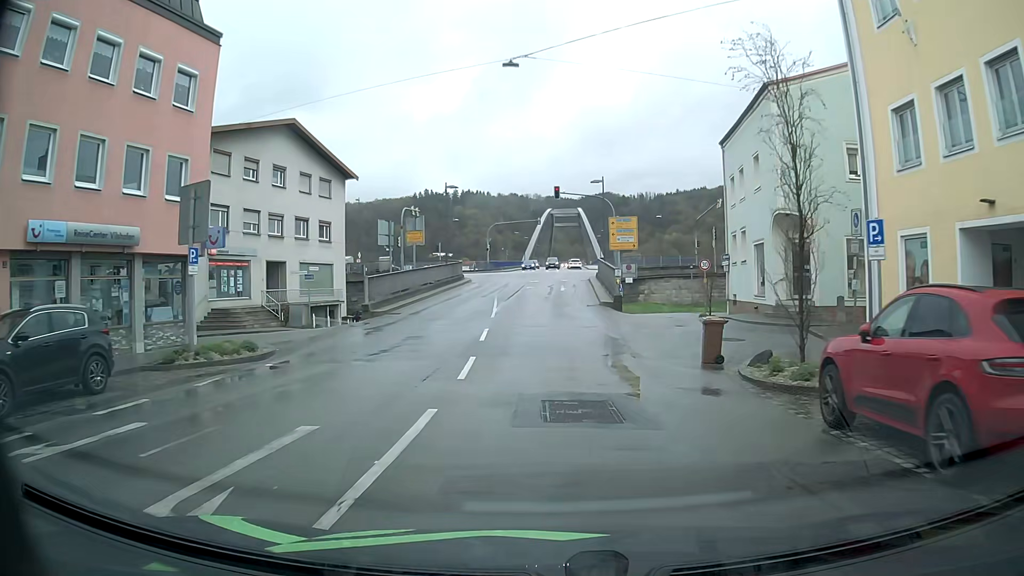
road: tertiary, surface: asphalt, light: Day
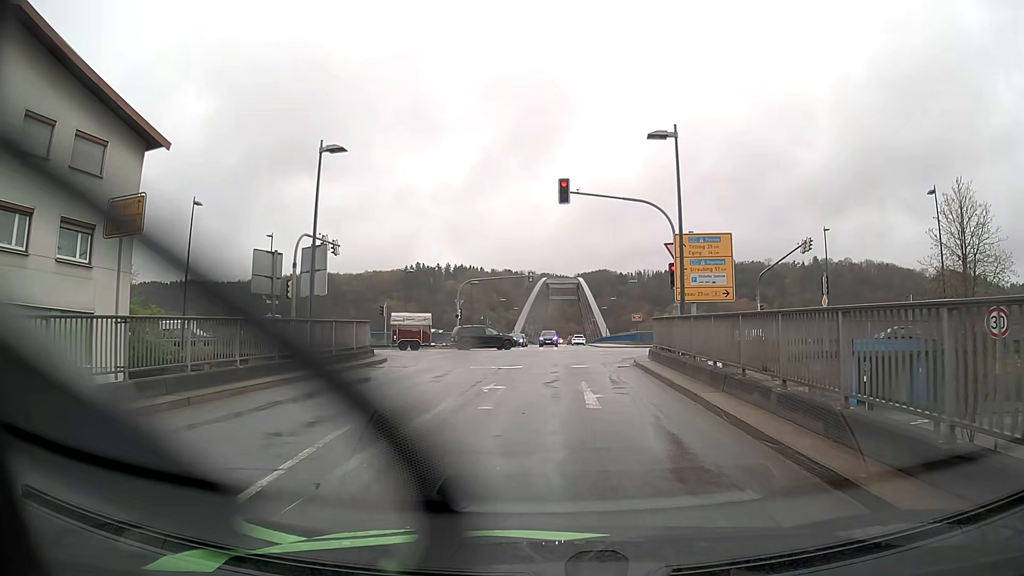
(0.0, +25.4) m; 0°
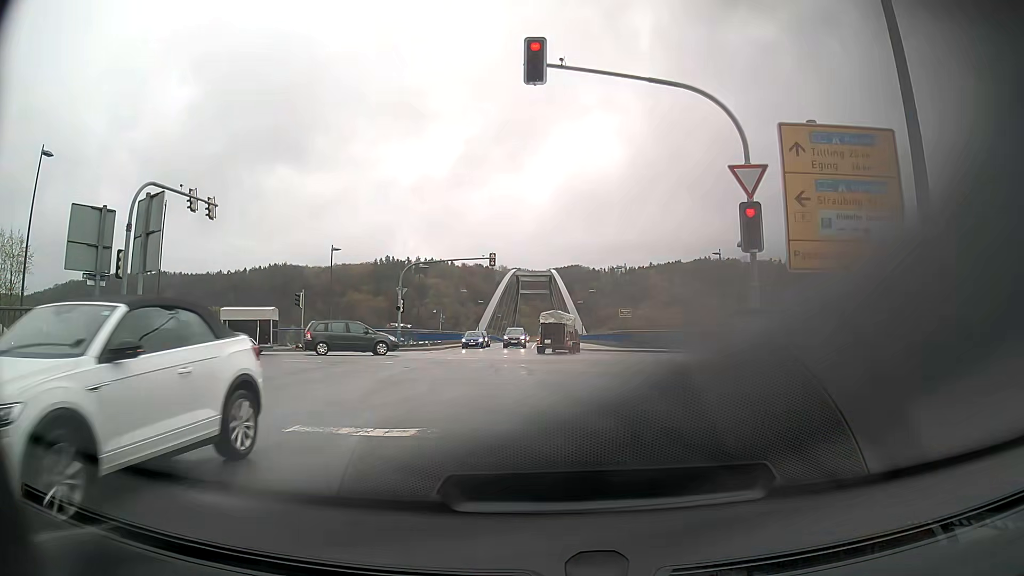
(+0.4, +12.7) m; +3°
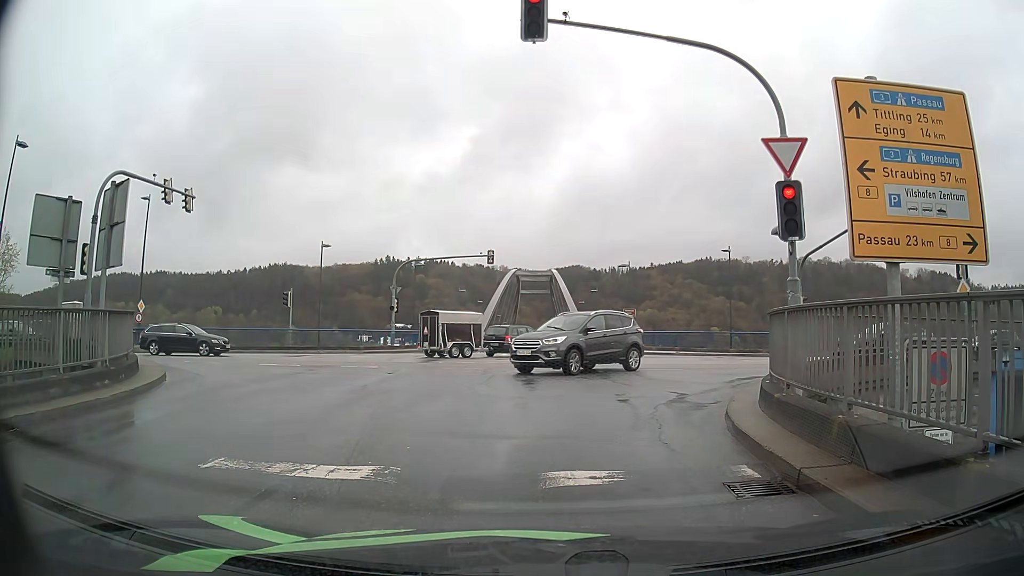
(0.0, +2.0) m; +1°
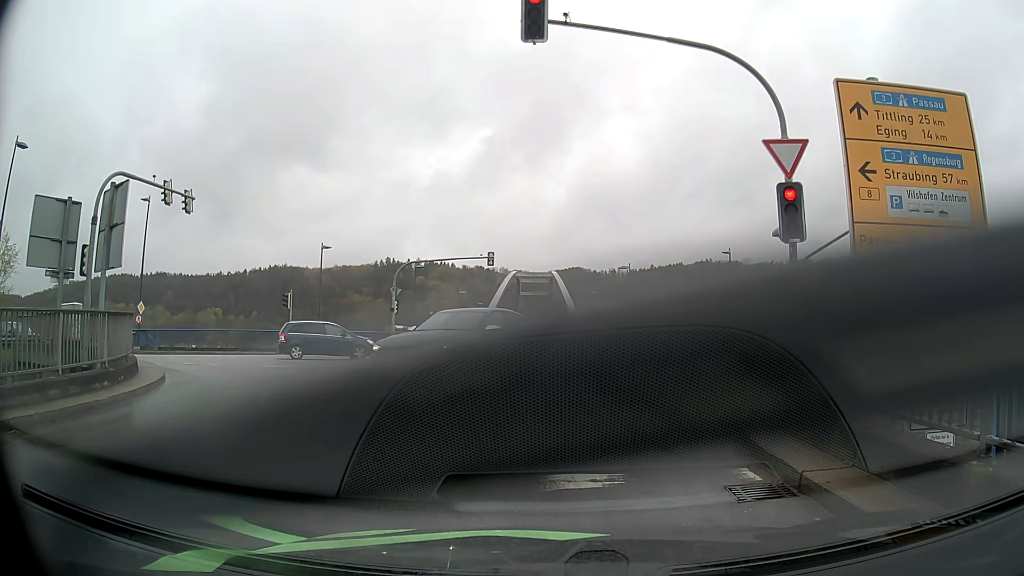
(0.0, +0.1) m; 0°
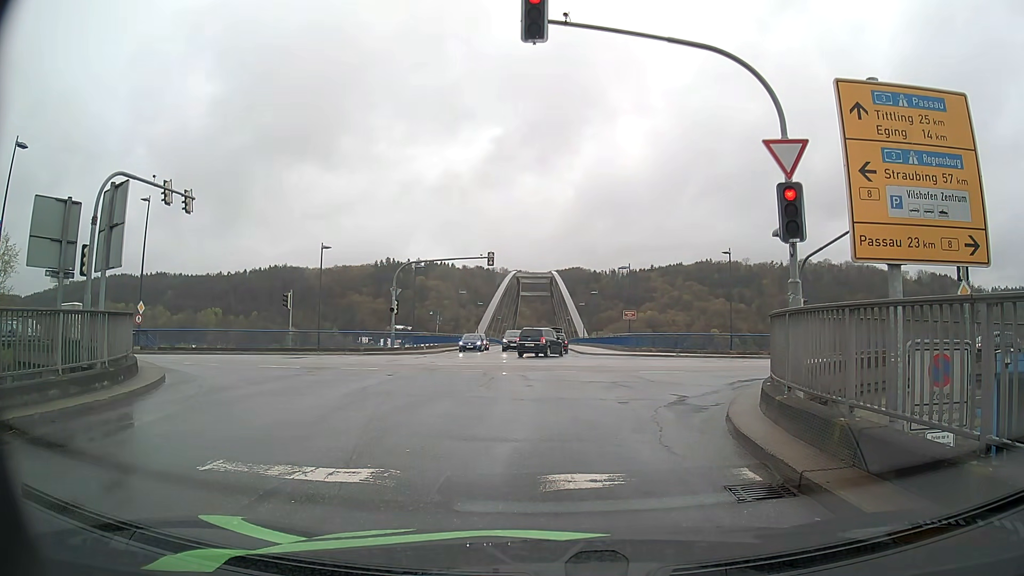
(0.0, 0.0) m; 0°
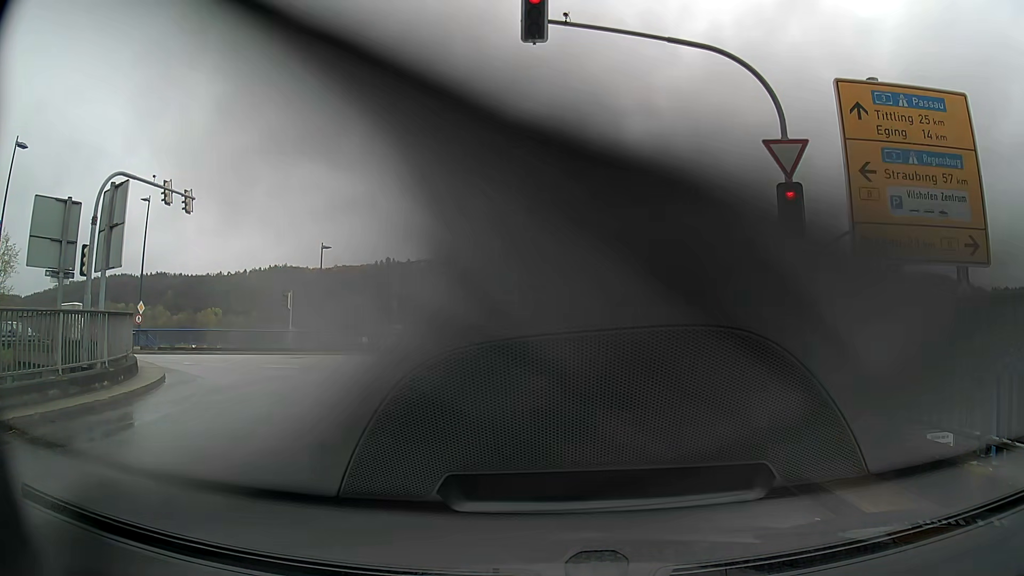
(0.0, 0.0) m; 0°
